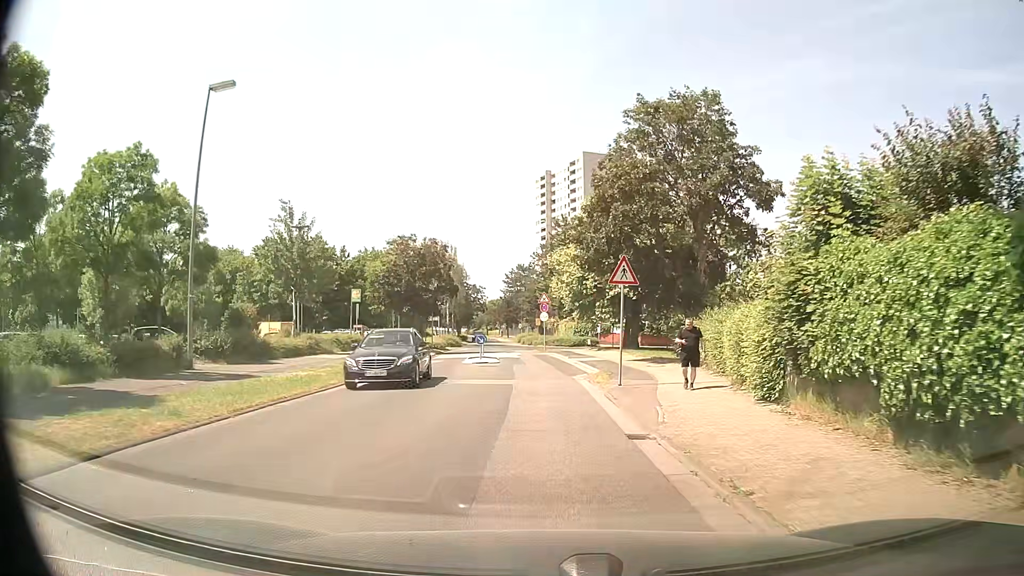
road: residential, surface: asphalt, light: Day
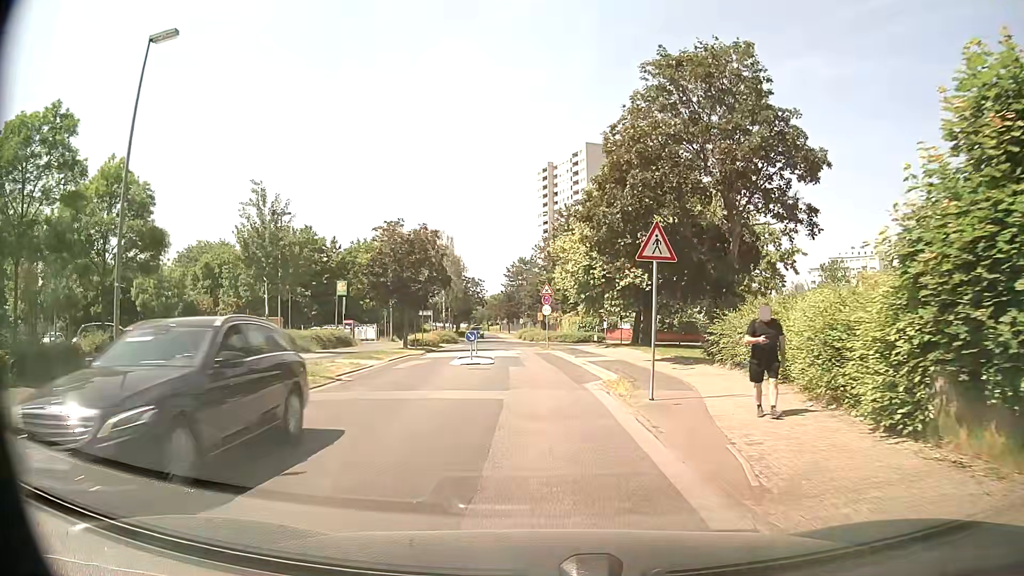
(+0.1, +4.7) m; 0°
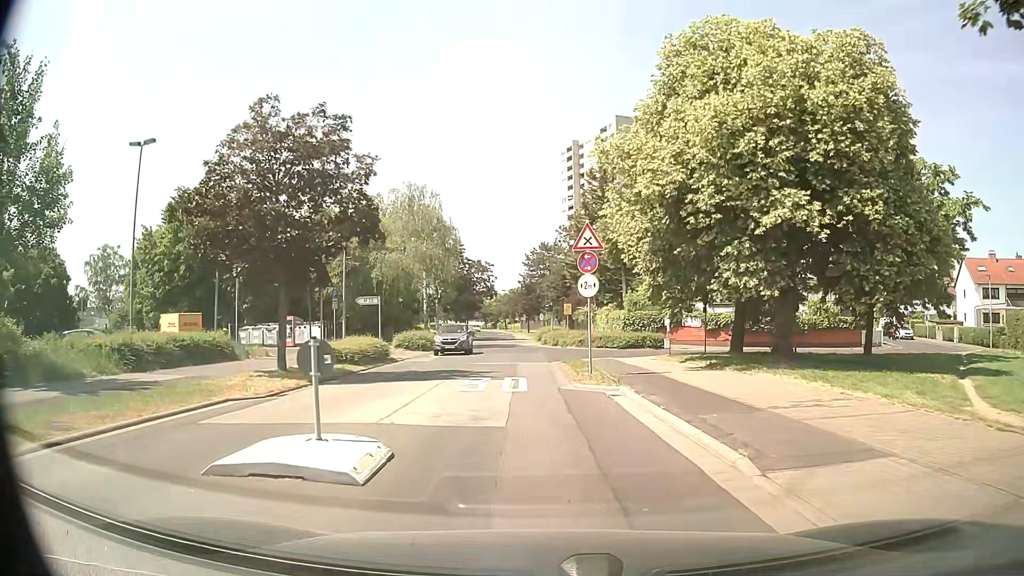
(+0.1, +23.0) m; -3°
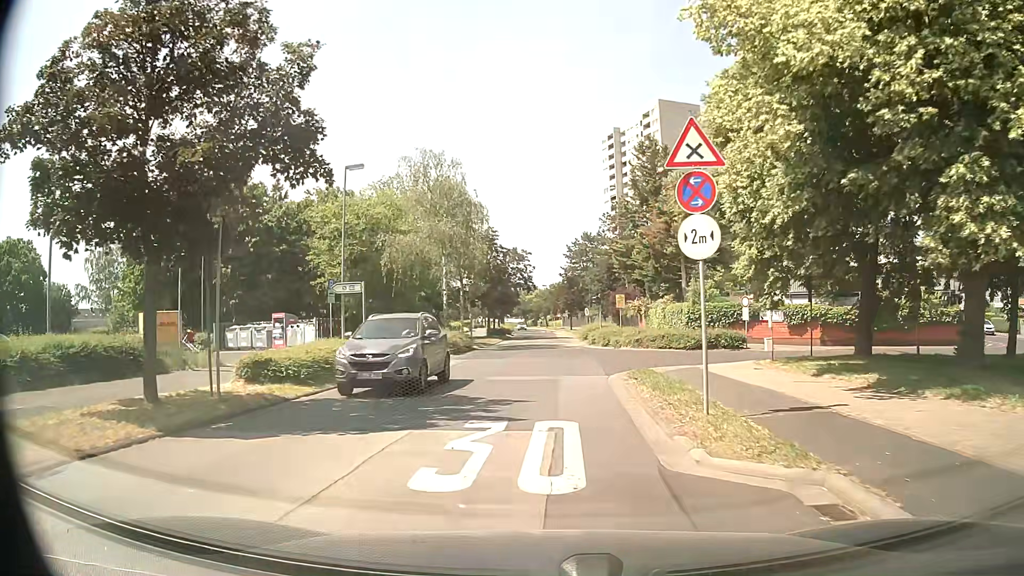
(0.0, +9.0) m; -2°
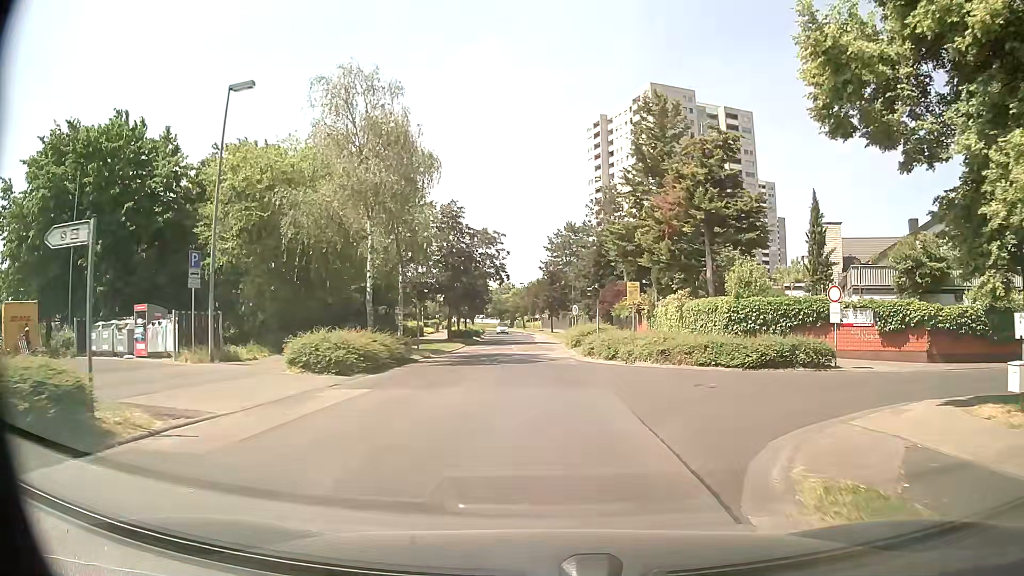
(0.0, +13.4) m; +2°
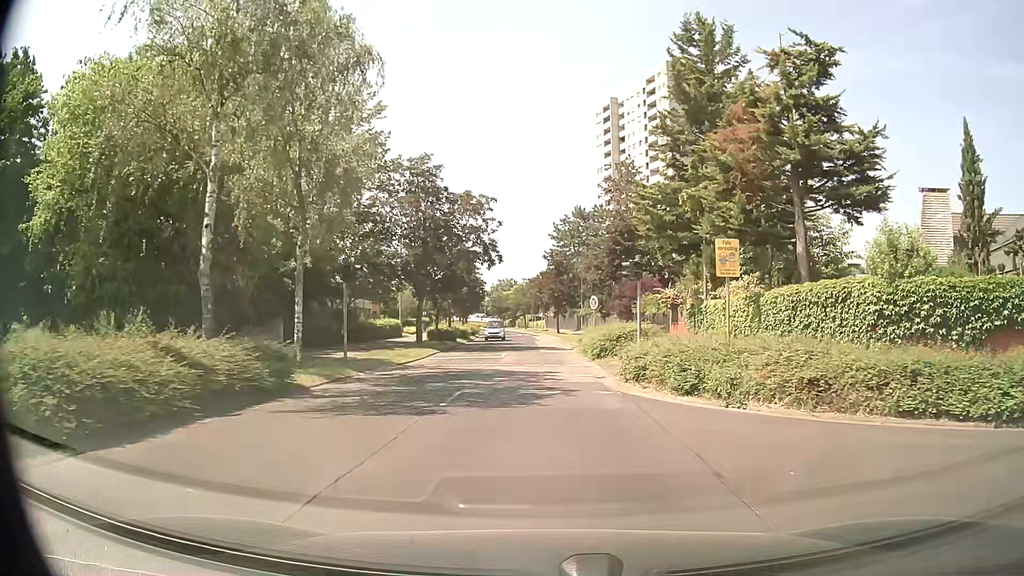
(-0.3, +13.4) m; -1°
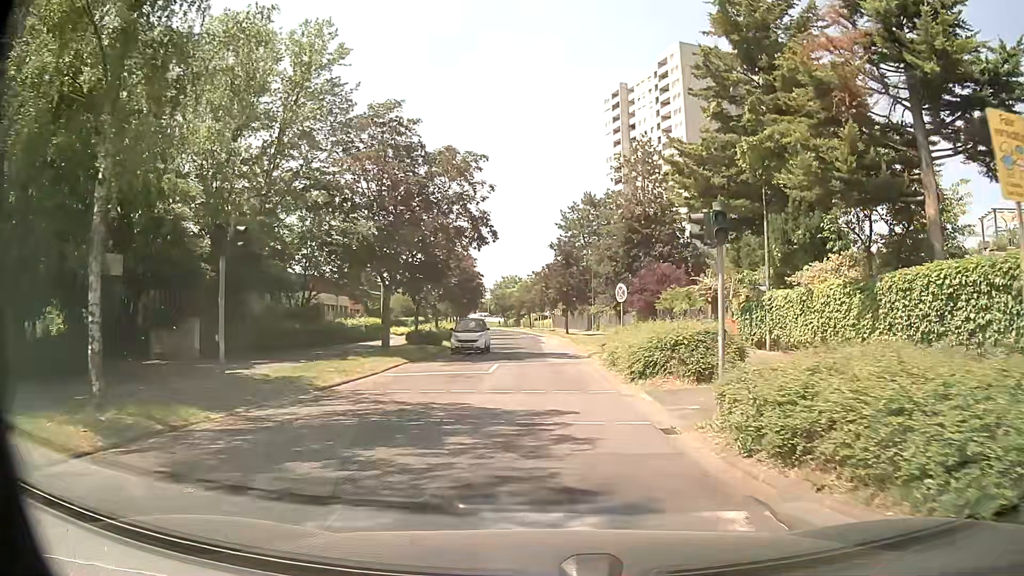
(-0.1, +9.0) m; -1°
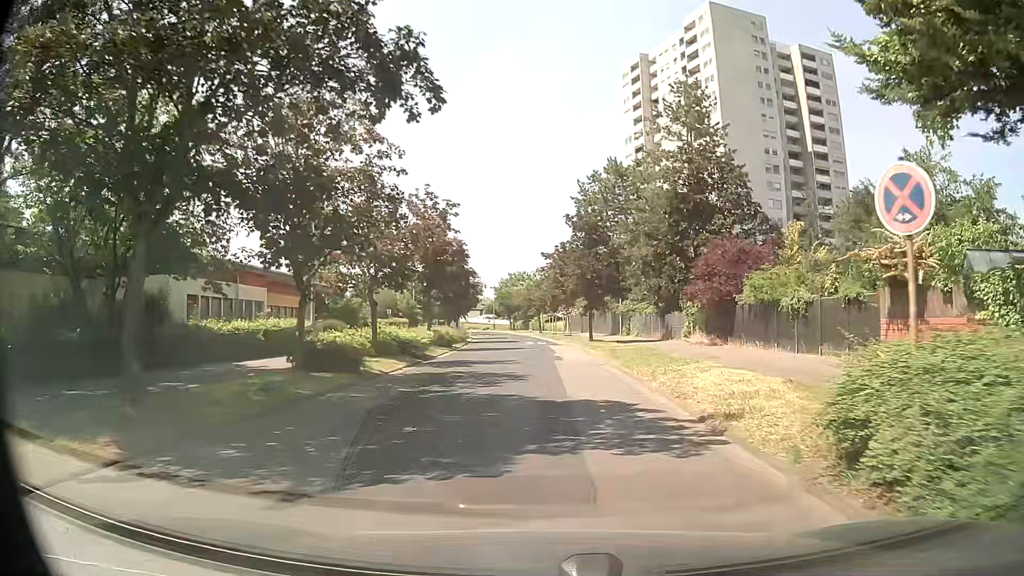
(-0.1, +17.9) m; 0°
(0, +10) (0, +20) (-1, +30) (-1, +40) (-1, +50) (-2, +60) (-3, +70) (-4, +80) (-6, +90) (-7, +100) m
